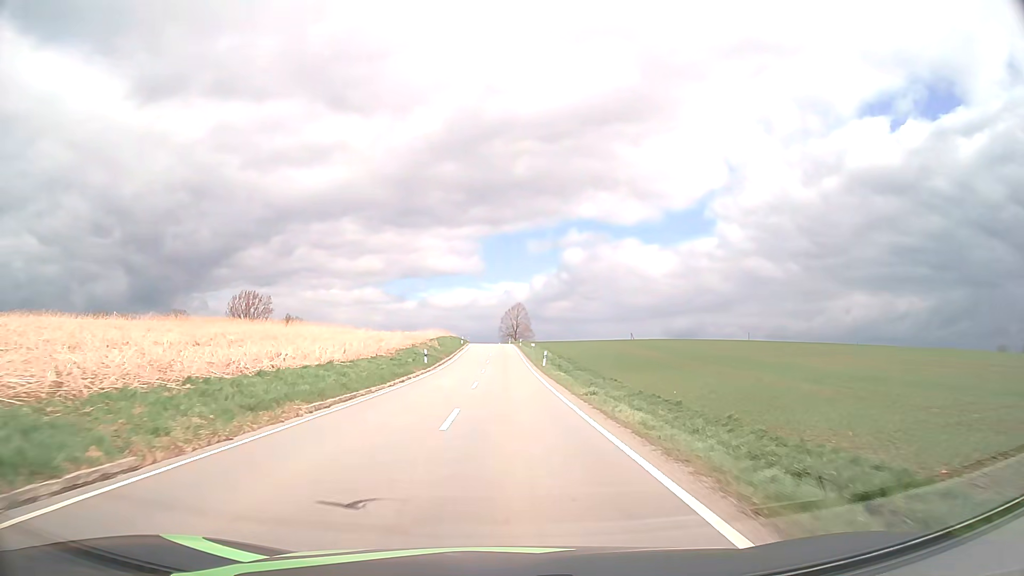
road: tertiary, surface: asphalt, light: Day
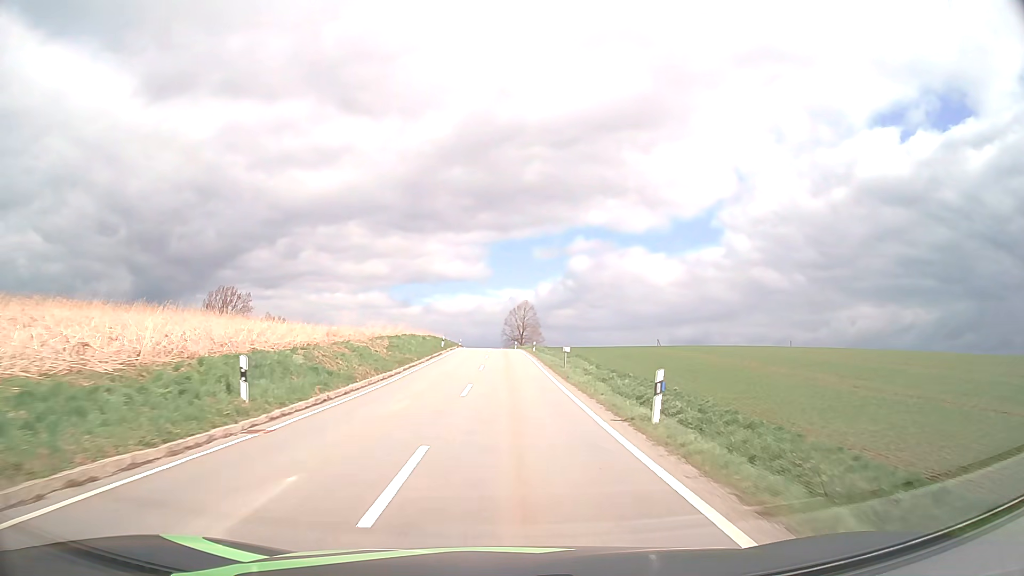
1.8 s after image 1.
(-0.1, +30.7) m; 0°
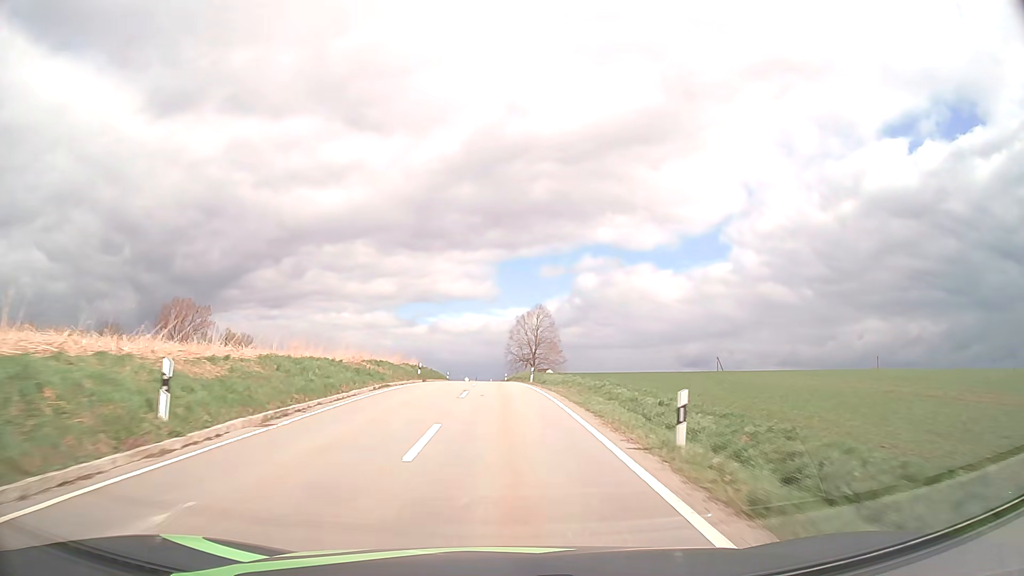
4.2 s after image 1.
(0.0, +45.1) m; 0°
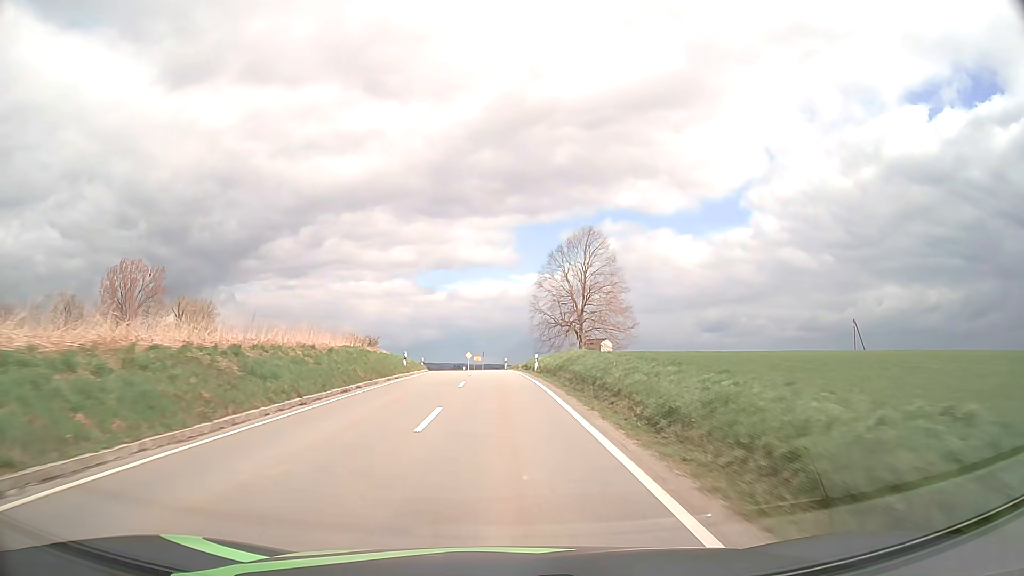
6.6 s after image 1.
(-0.6, +45.6) m; -2°
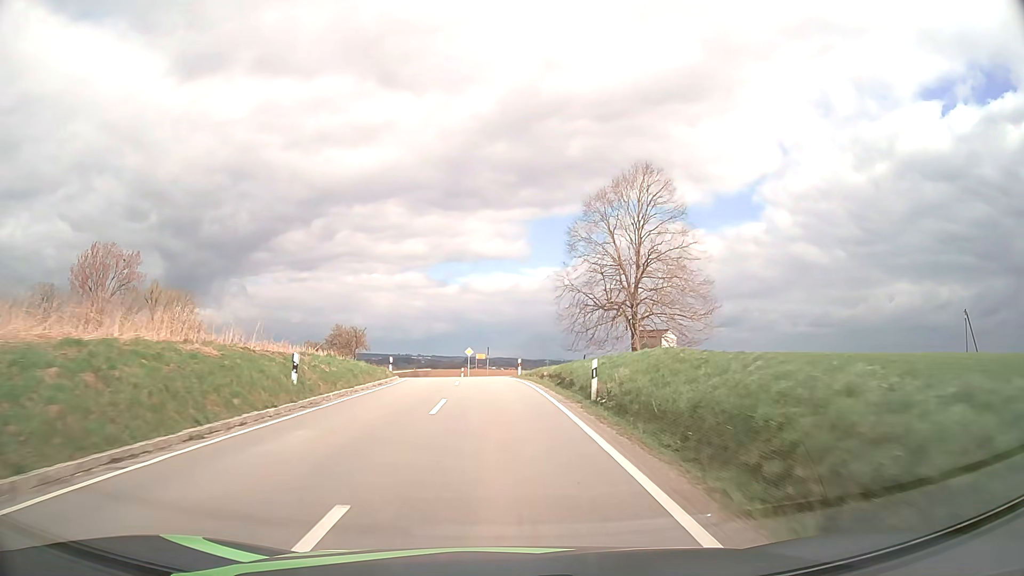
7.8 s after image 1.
(-0.1, +20.6) m; -1°
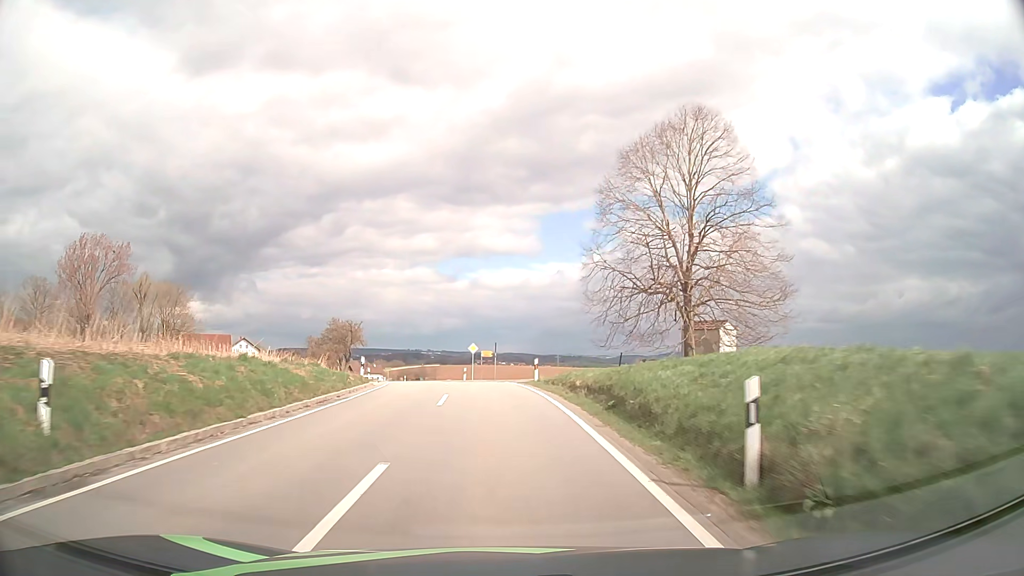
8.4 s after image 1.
(-0.1, +9.8) m; -1°
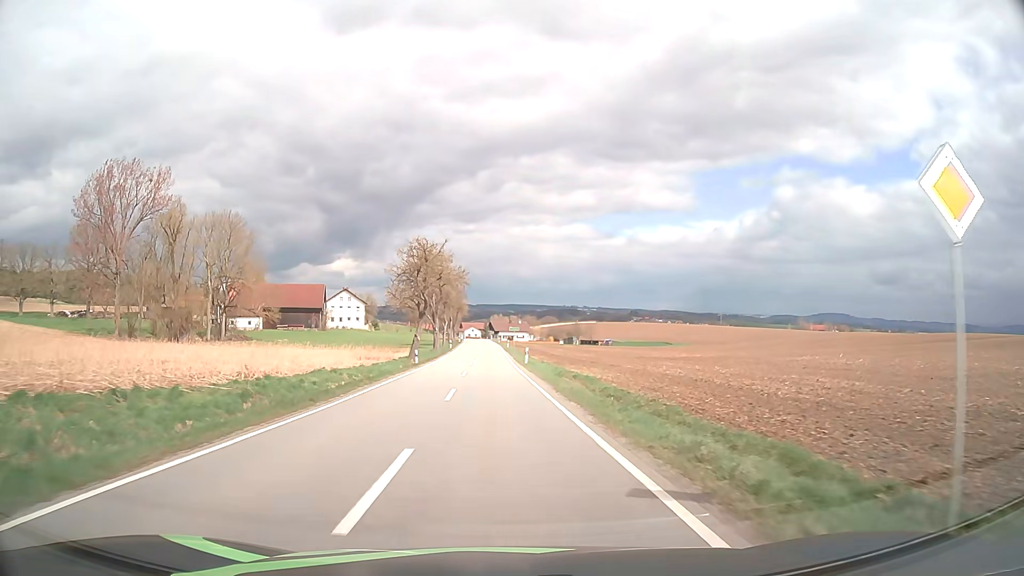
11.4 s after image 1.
(-4.5, +46.6) m; -13°
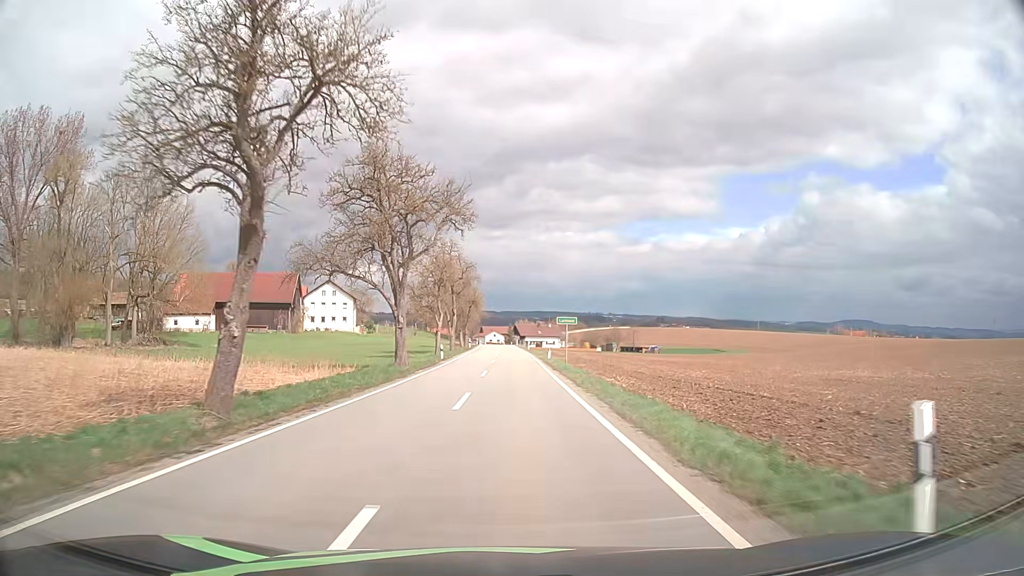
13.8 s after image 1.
(-0.9, +39.4) m; -2°
(0, +10) (0, +20) (0, +30) (0, +40) (0, +50) (0, +60) (0, +70) (0, +80) (0, +90) (0, +100) m
